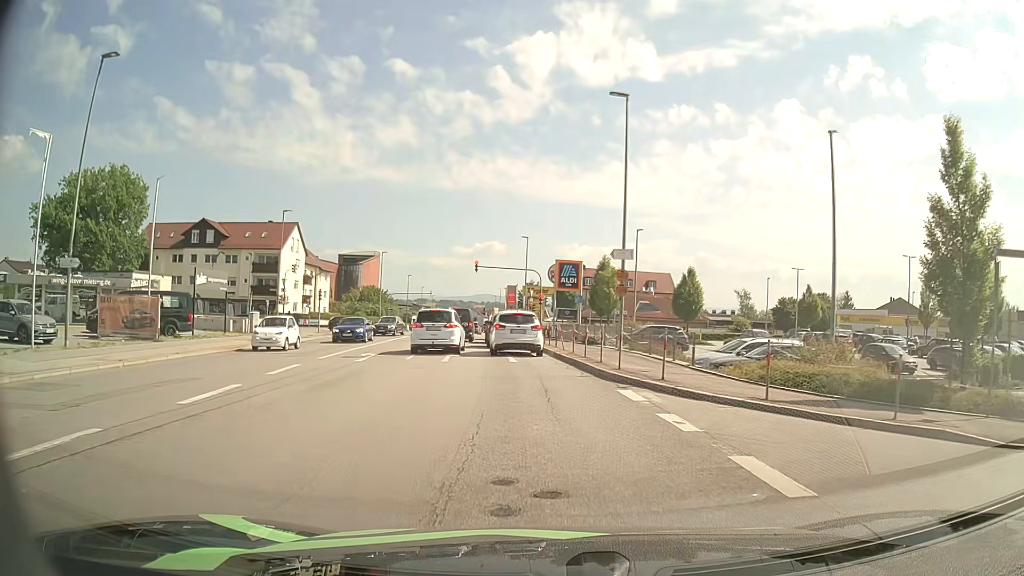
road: tertiary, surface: asphalt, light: Day
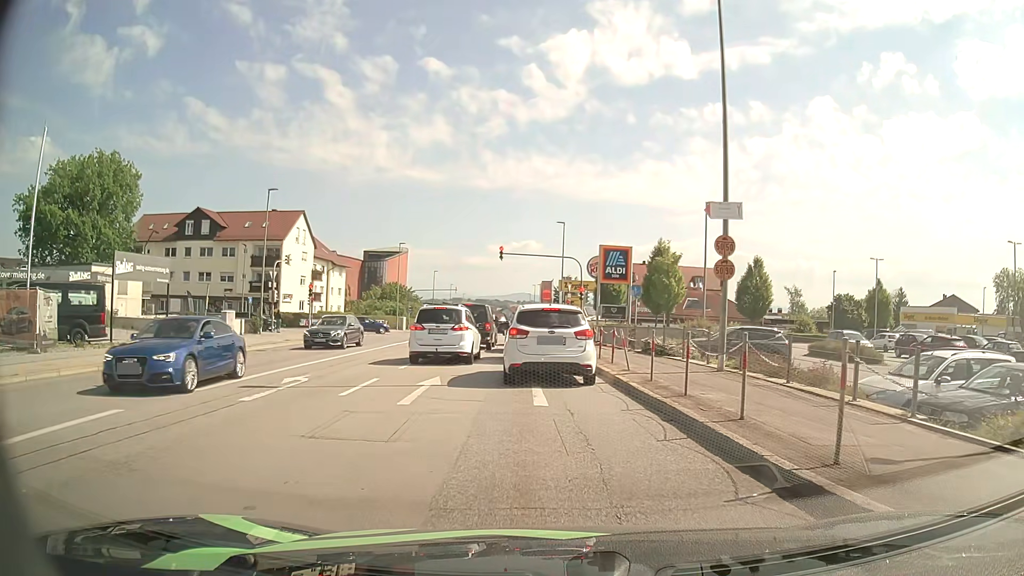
(-0.2, +10.2) m; -3°
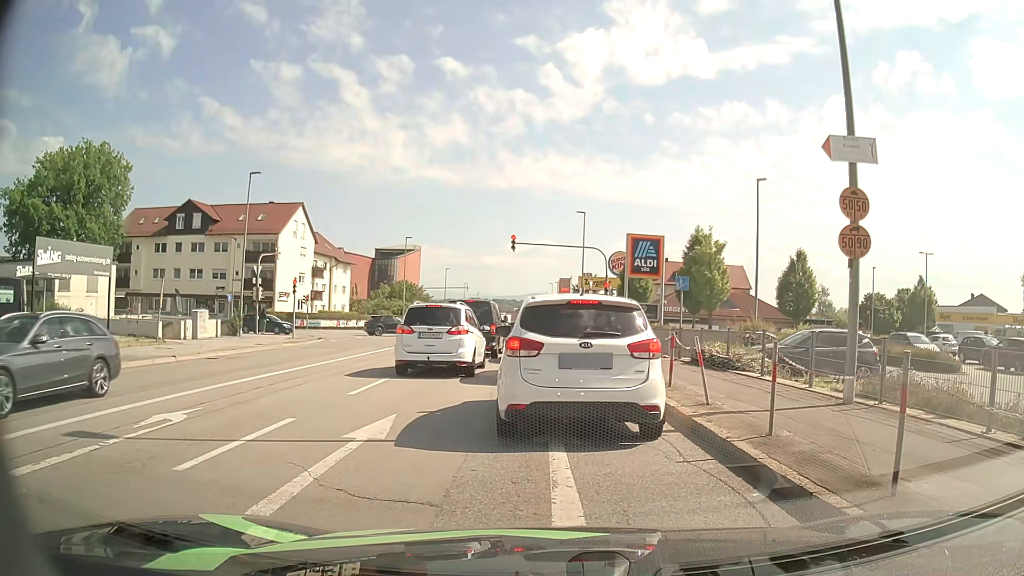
(-0.1, +5.7) m; +1°
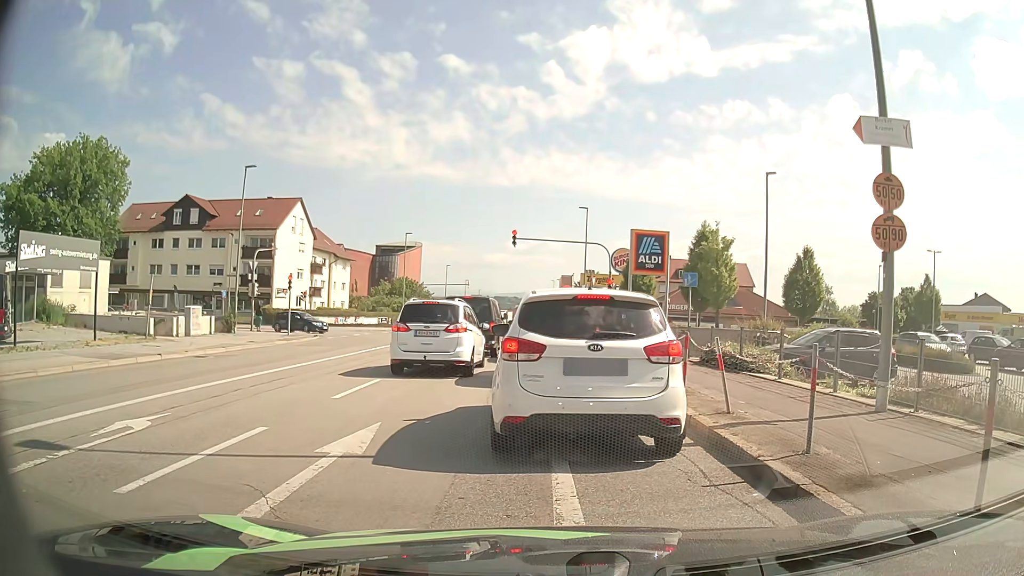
(0.0, +0.9) m; -2°
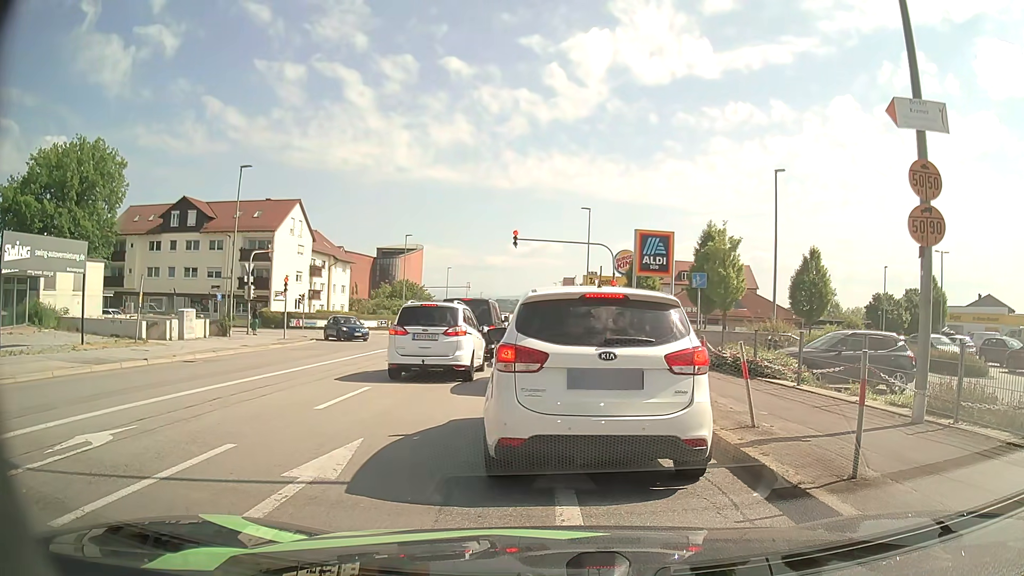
(0.0, +0.9) m; 0°
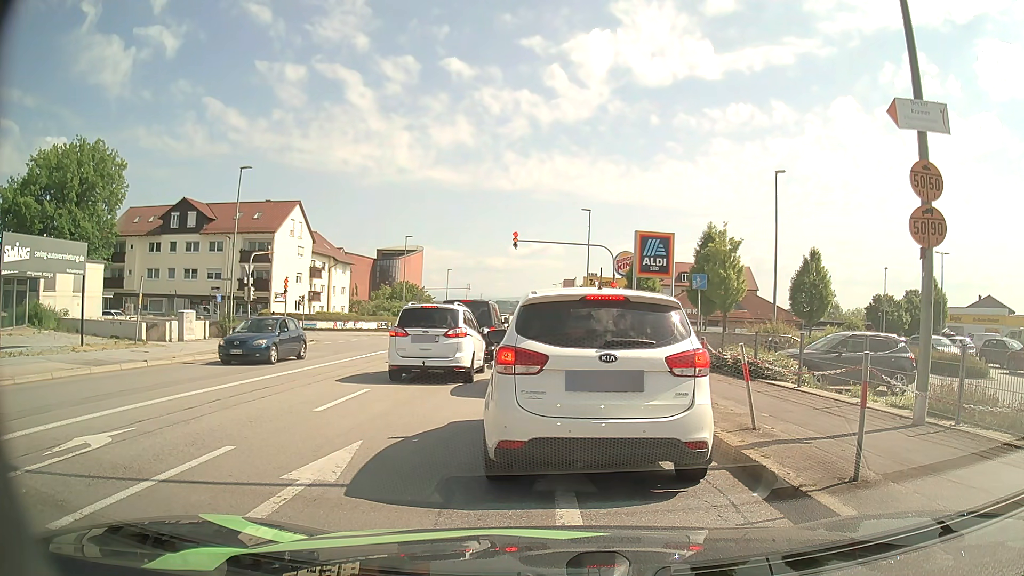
(0.0, +0.1) m; 0°
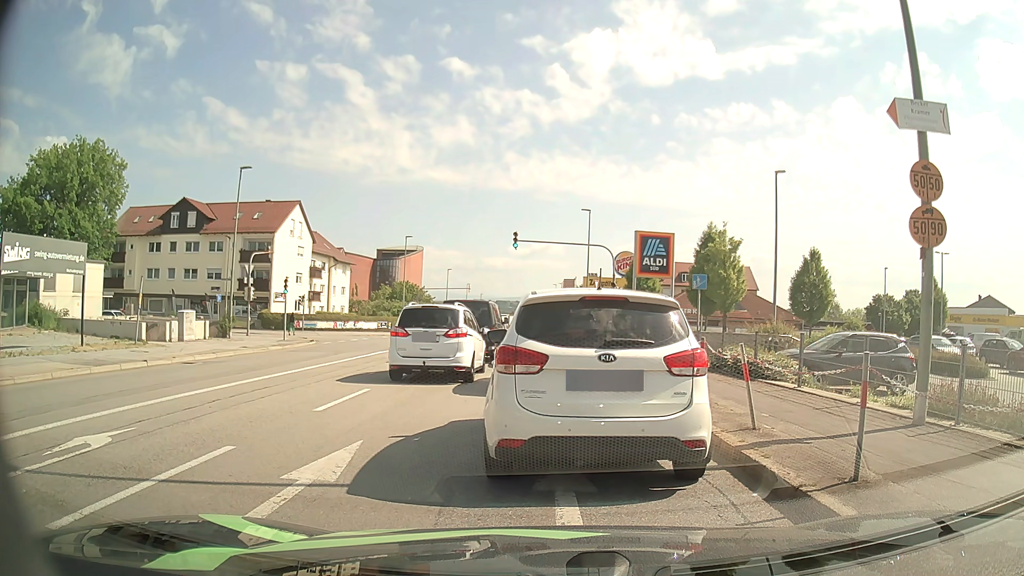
(0.0, 0.0) m; 0°
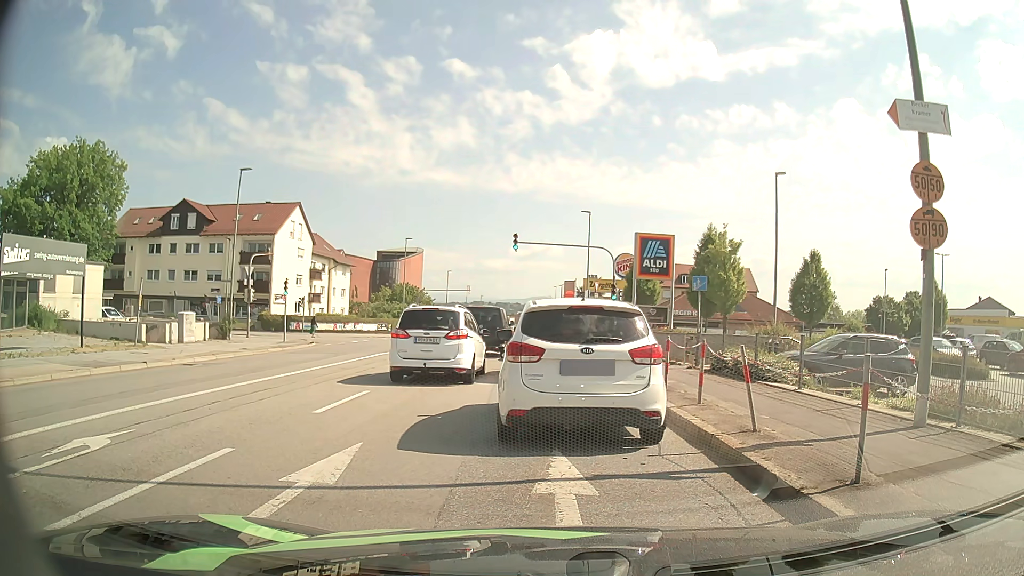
(0.0, 0.0) m; 0°
